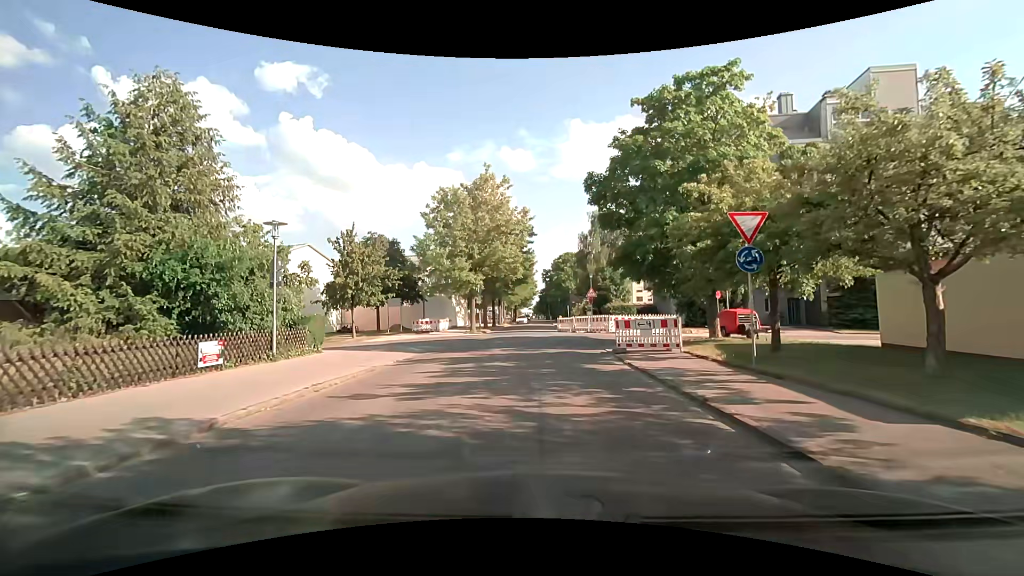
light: Day
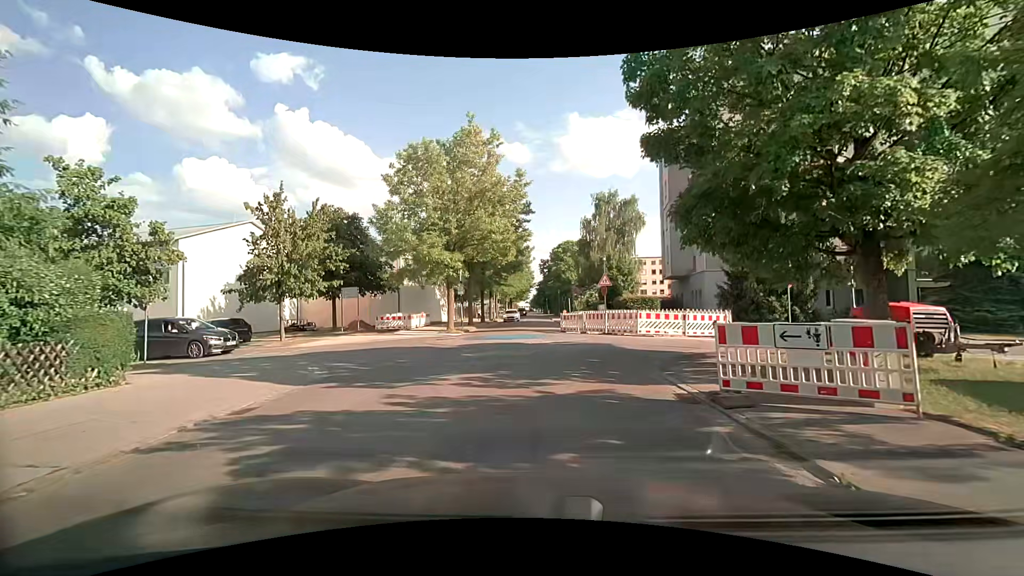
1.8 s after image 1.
(+0.1, +9.4) m; 0°
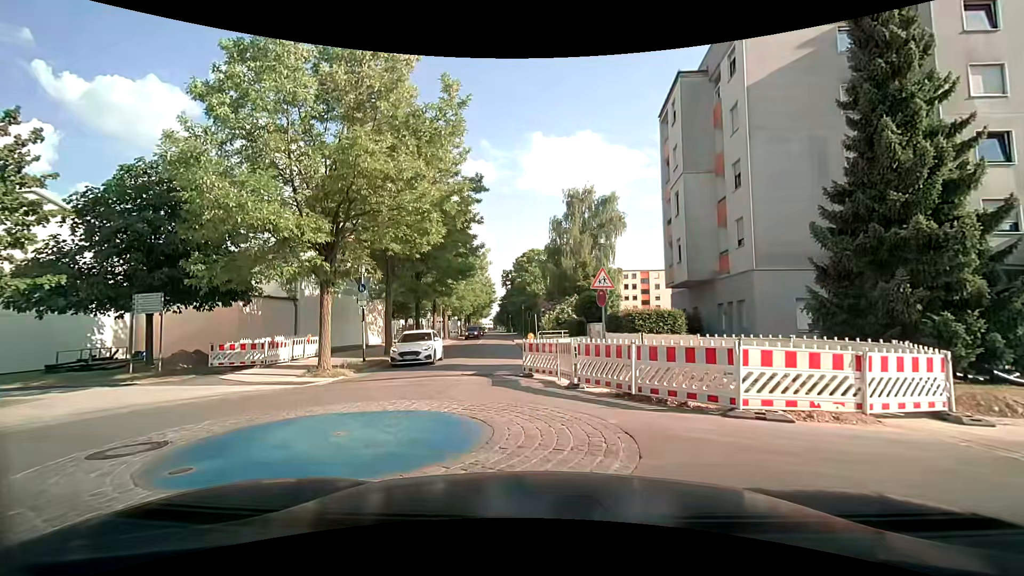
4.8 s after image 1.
(+0.7, +13.8) m; +5°
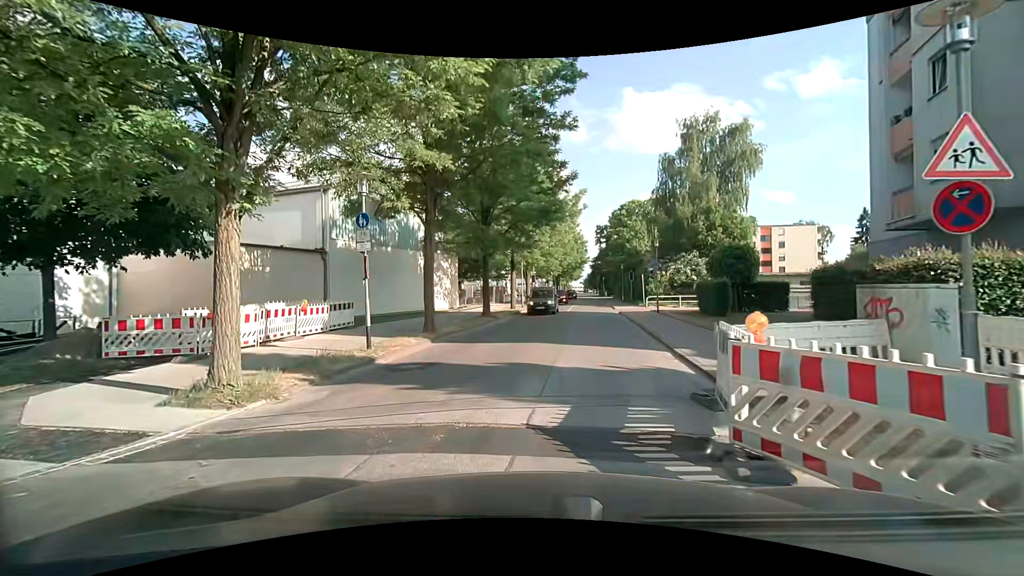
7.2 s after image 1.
(-1.0, +10.6) m; -11°
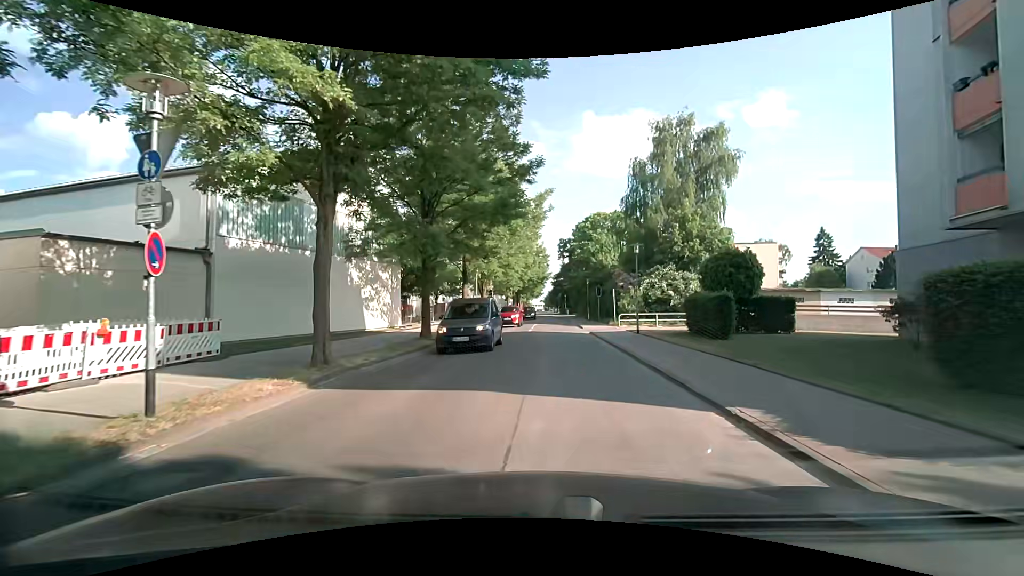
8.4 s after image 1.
(+0.1, +6.0) m; +4°
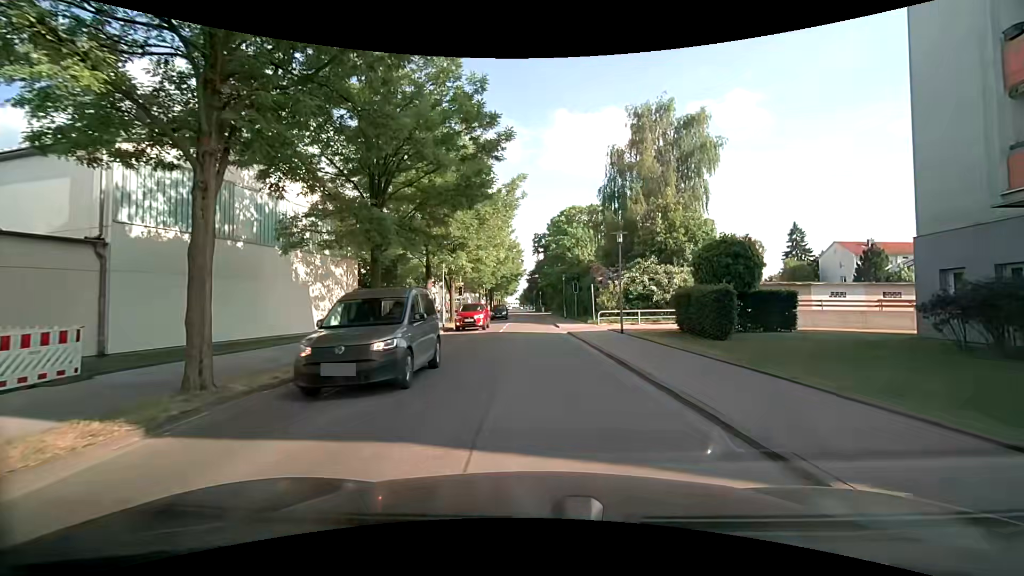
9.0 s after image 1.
(+0.1, +3.1) m; +3°
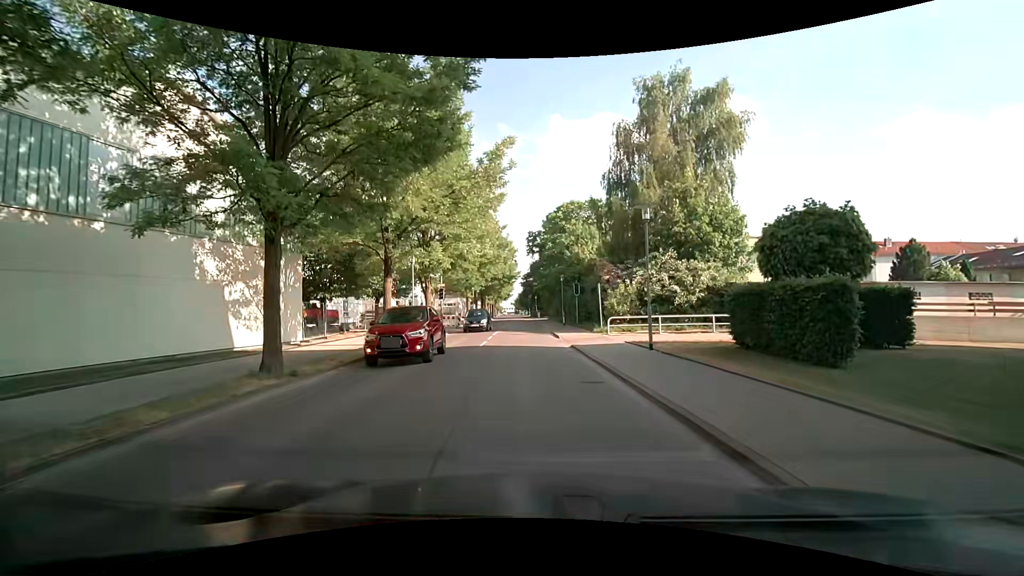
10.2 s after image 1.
(+0.1, +6.8) m; -1°
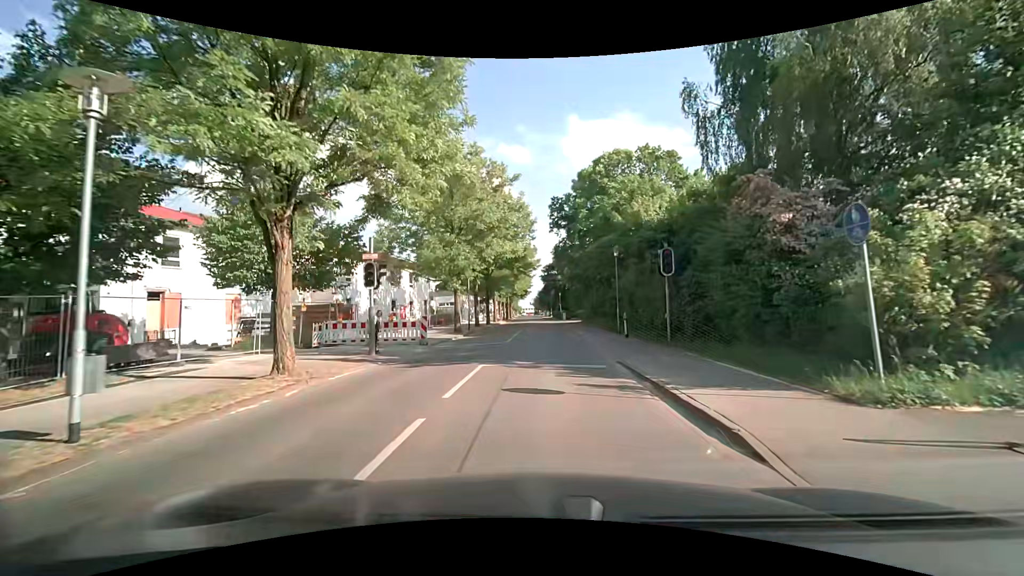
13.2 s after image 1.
(-0.4, +20.9) m; -2°
(0, +10) (0, +20) (+1, +30) (+1, +40) (+1, +50) (+1, +60) (+1, +70) (+1, +80) (+1, +90) (+1, +100) m
